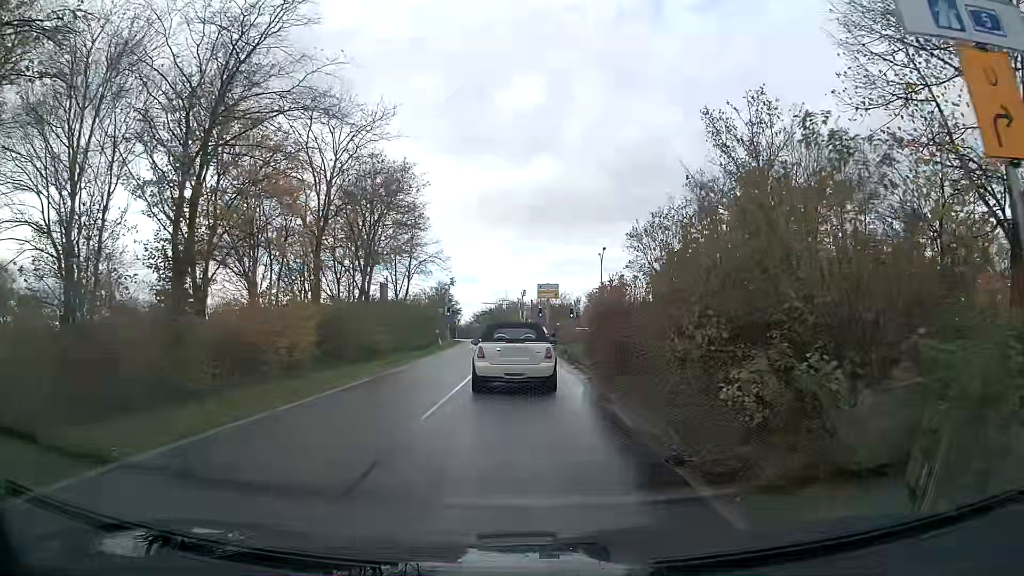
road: trunk_link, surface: asphalt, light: Day
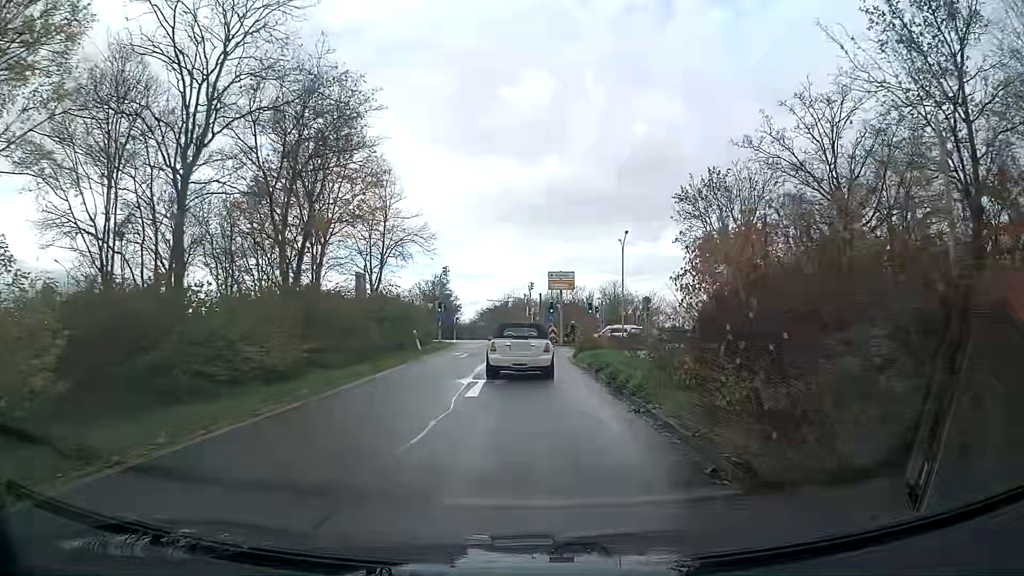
(-0.1, +11.5) m; 0°
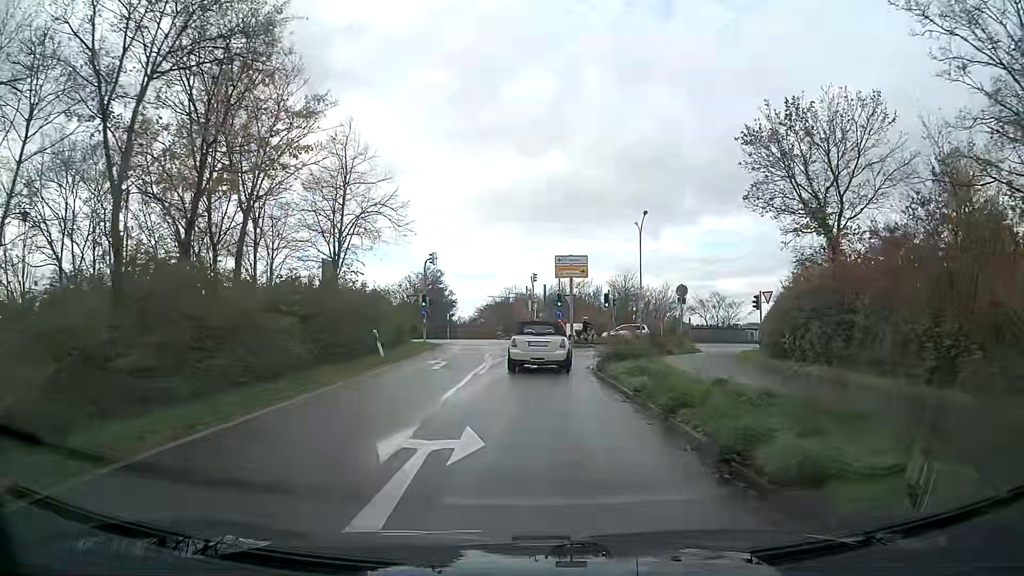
(0.0, +8.9) m; 0°
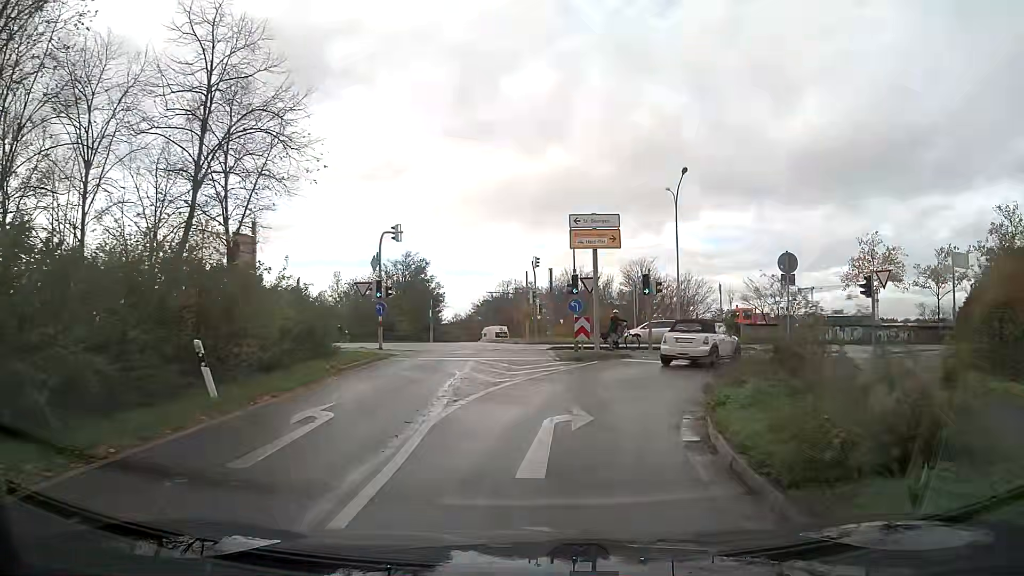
(0.0, +13.2) m; +1°
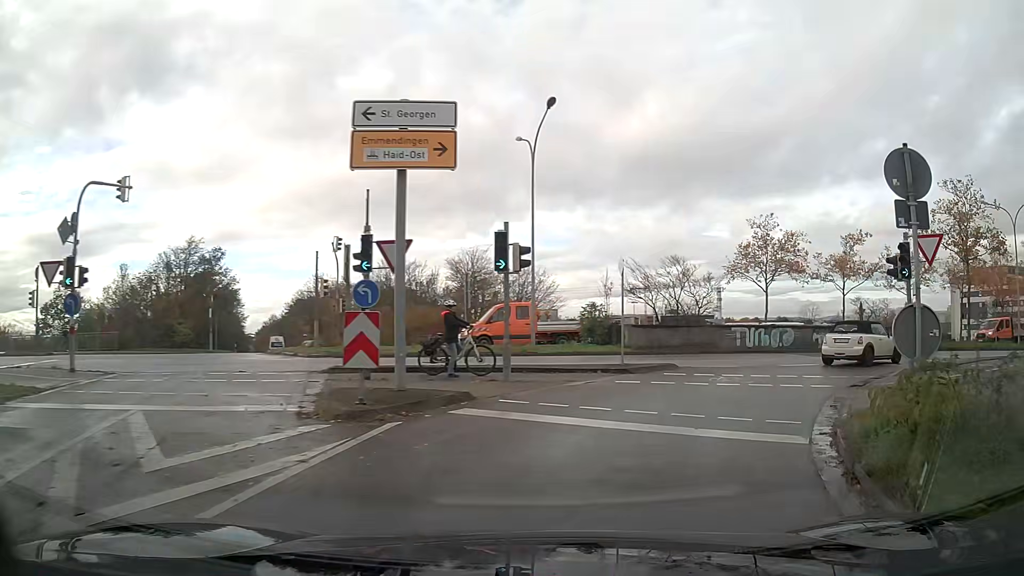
(+1.6, +12.4) m; +19°
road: primary_link
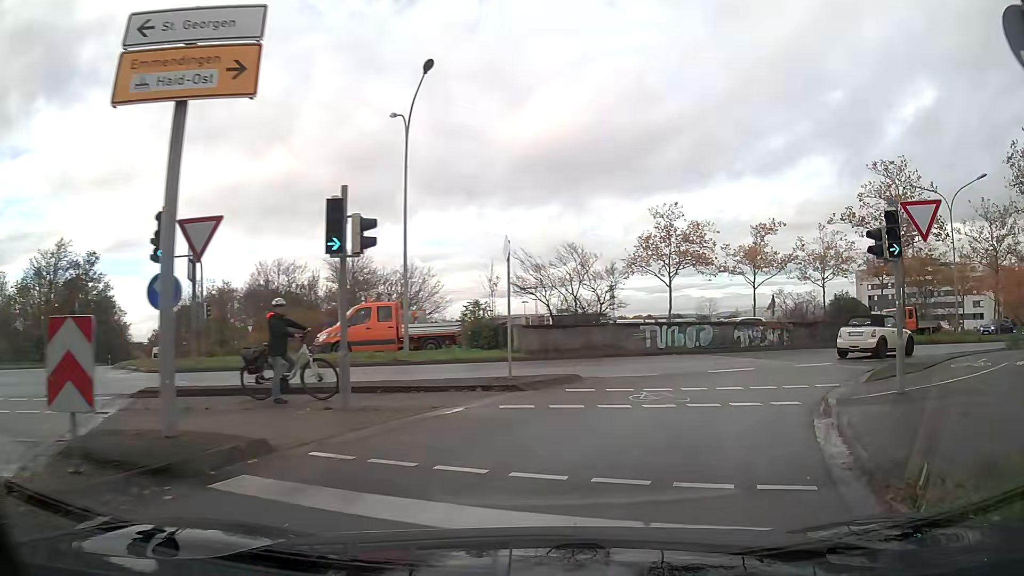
(+0.3, +4.1) m; +9°
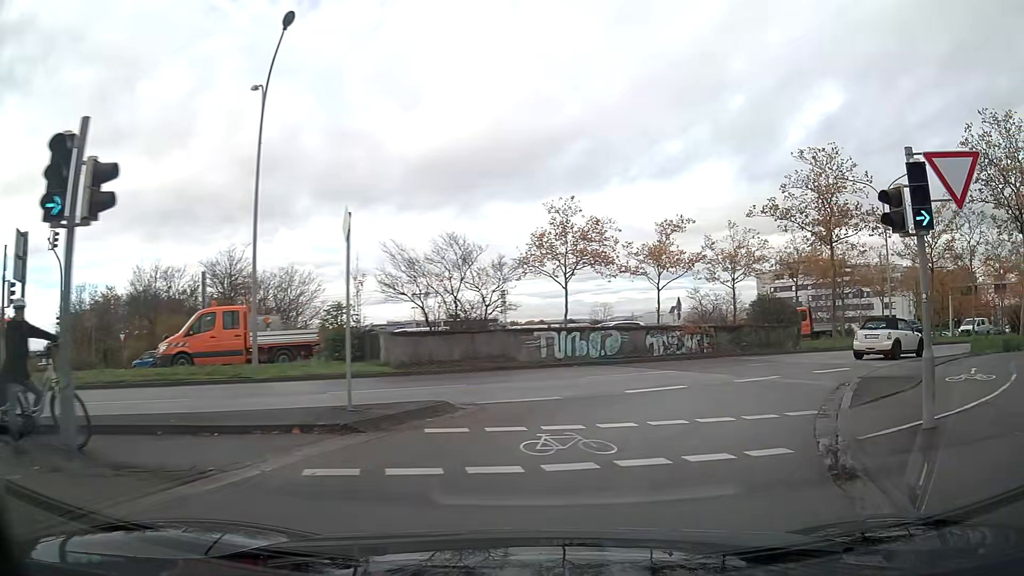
(+0.3, +4.1) m; +9°
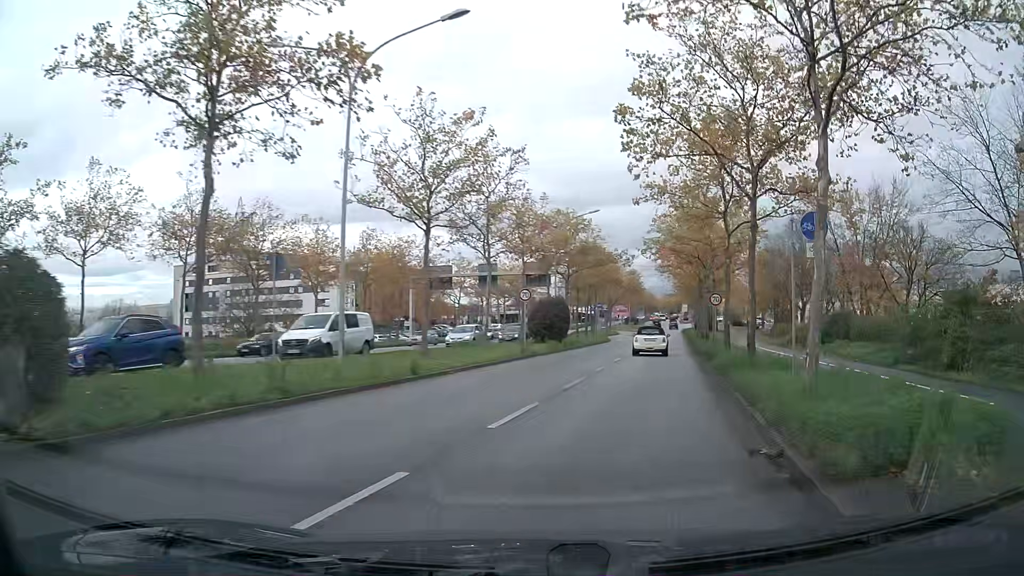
(+9.1, +19.2) m; +46°
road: primary
(+1, +10) (+2, +20) (+4, +30) (+5, +40) (+7, +49) (+9, +59) (+11, +69) (+12, +79) (+14, +89) (+15, +99) m
